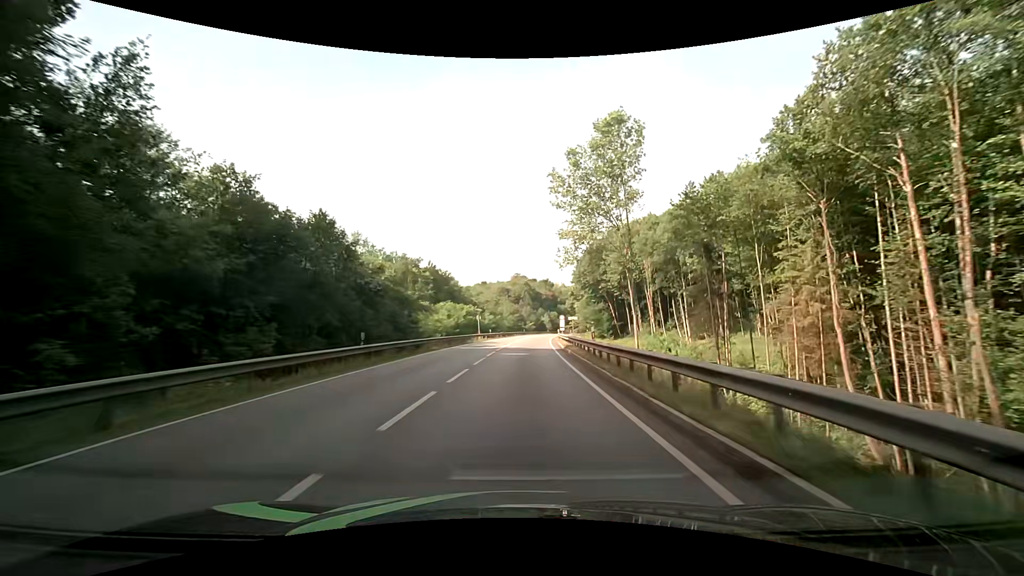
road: primary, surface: asphalt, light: Day
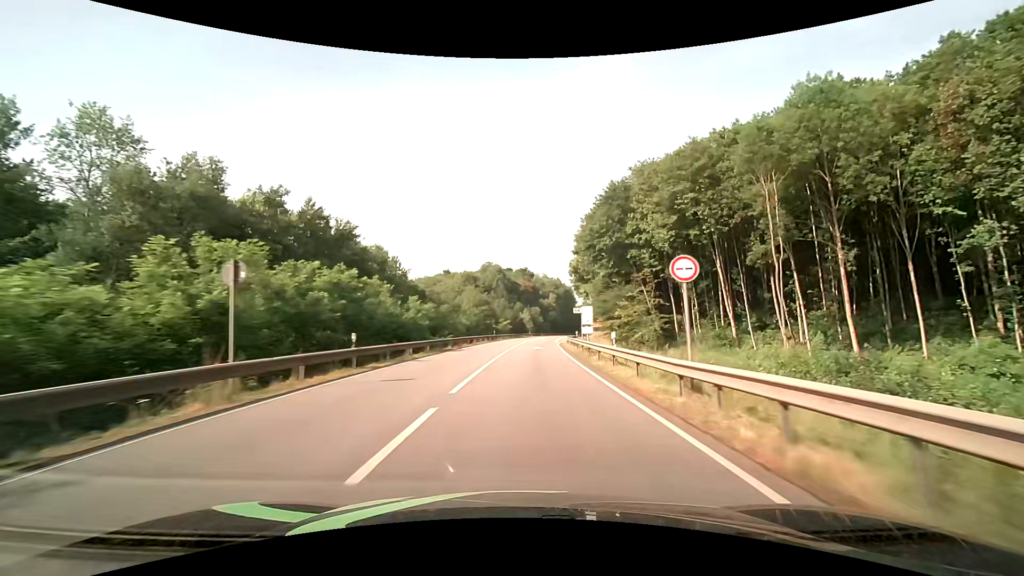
(+1.1, +50.2) m; +3°
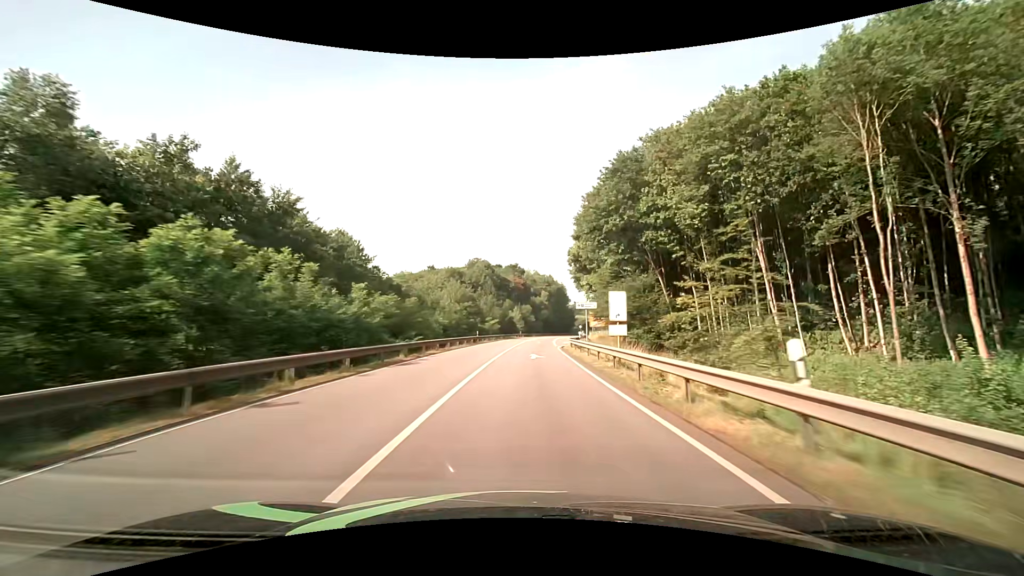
(+0.1, +12.6) m; +1°
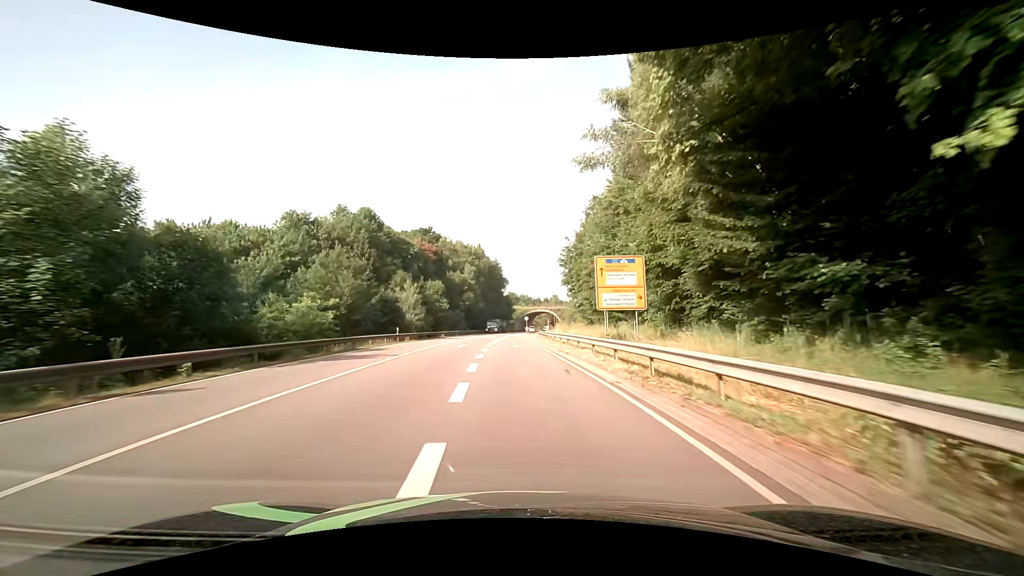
(+4.8, +61.4) m; +8°
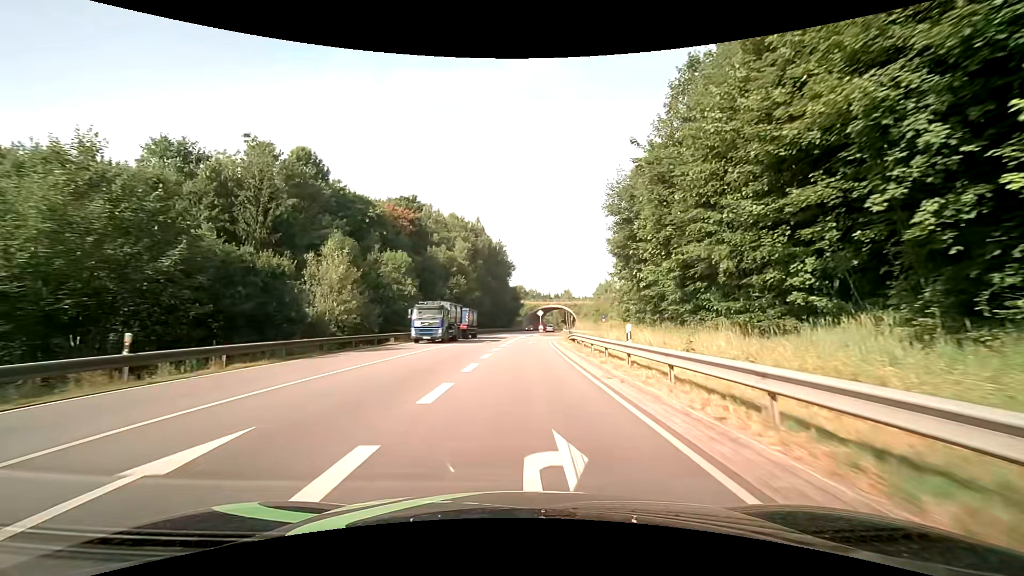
(-0.2, +29.6) m; -1°
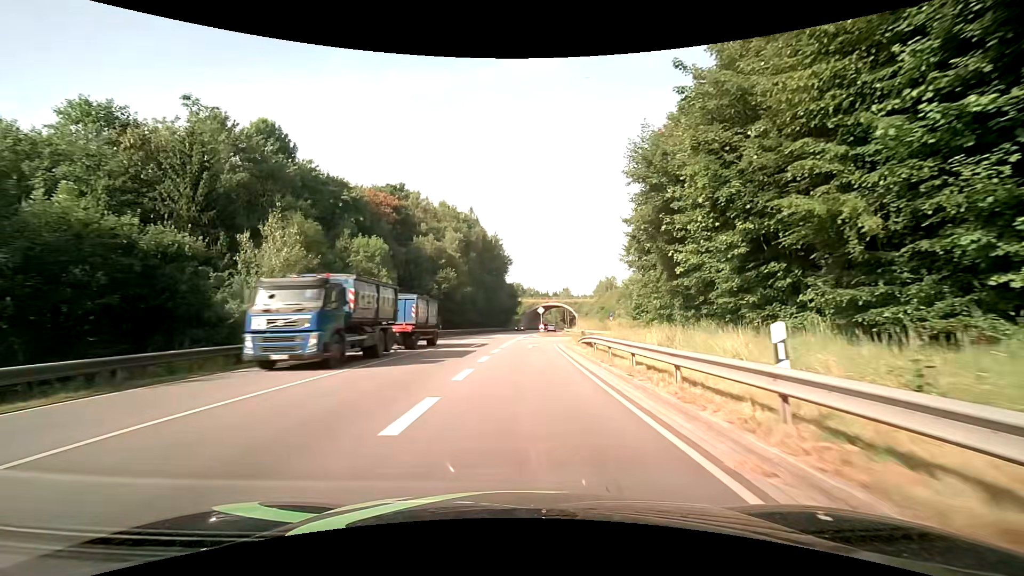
(0.0, +8.2) m; 0°
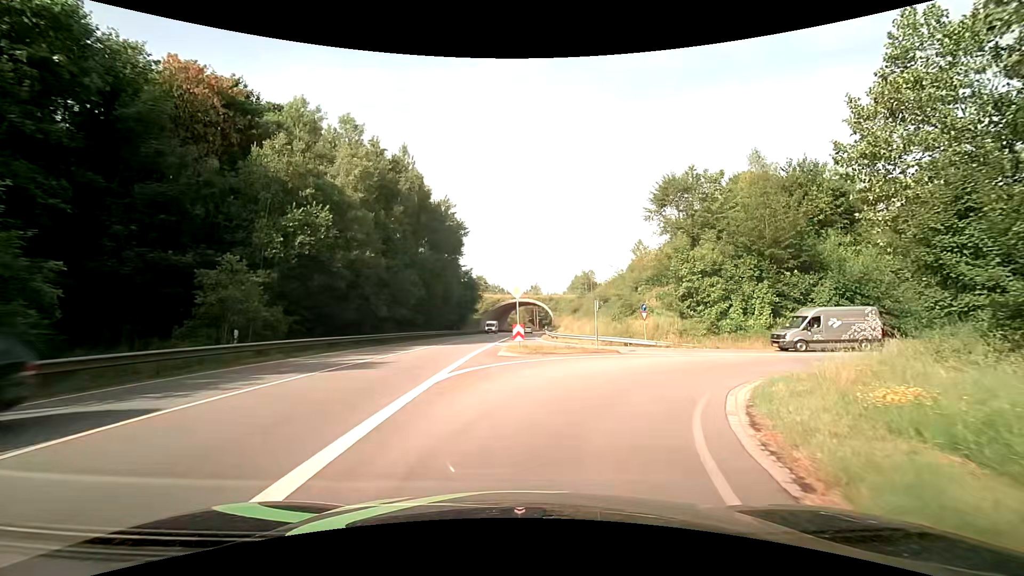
(+0.8, +32.6) m; +4°
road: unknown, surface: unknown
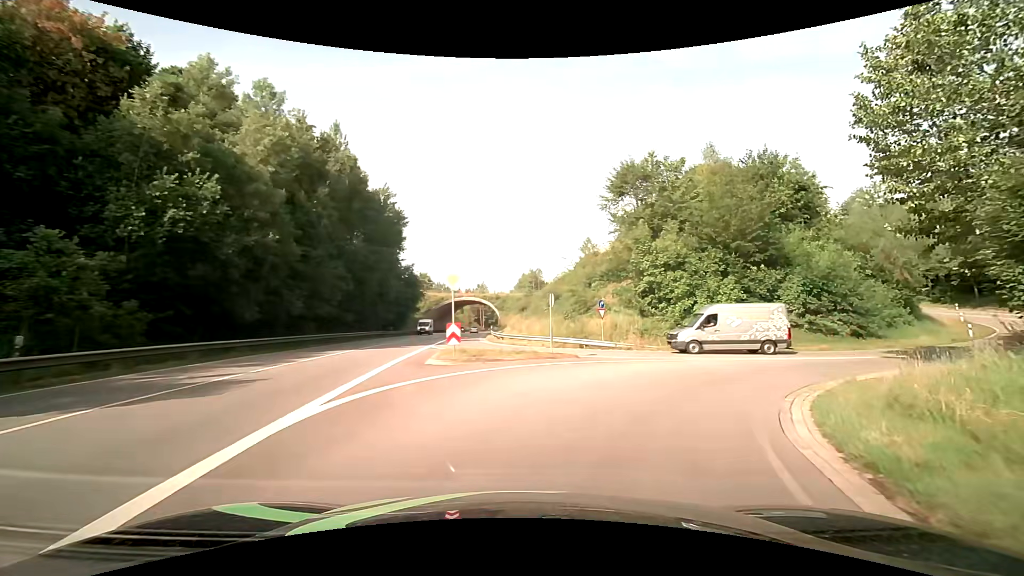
(+0.2, +5.1) m; +7°
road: primary_link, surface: asphalt
(+2, +10) (+8, +18) (+16, +23) (+25, +27) (+34, +32) (+42, +38) (+48, +46) (+53, +54) (+57, +64) (+59, +73) m
